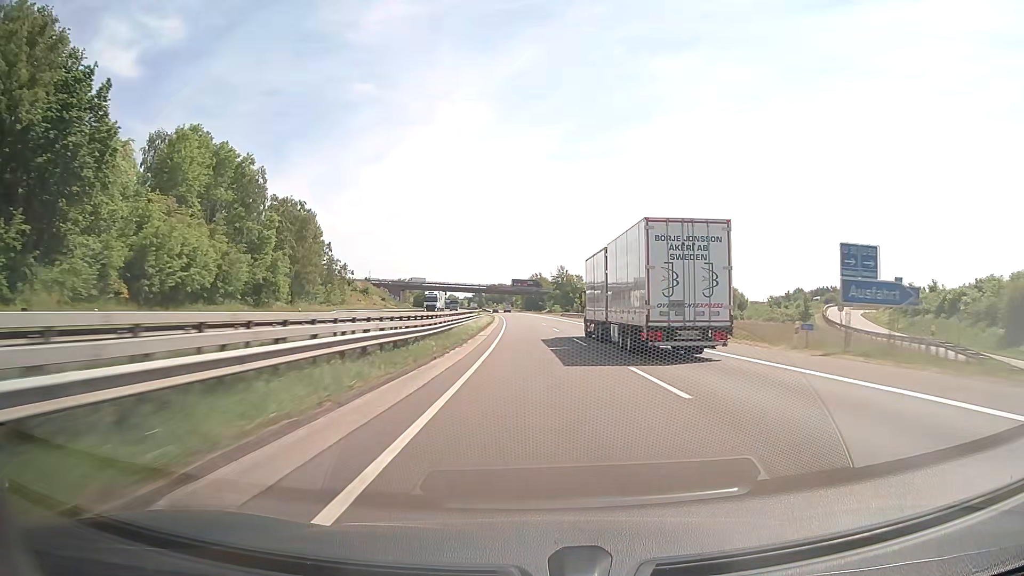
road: motorway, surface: asphalt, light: Day
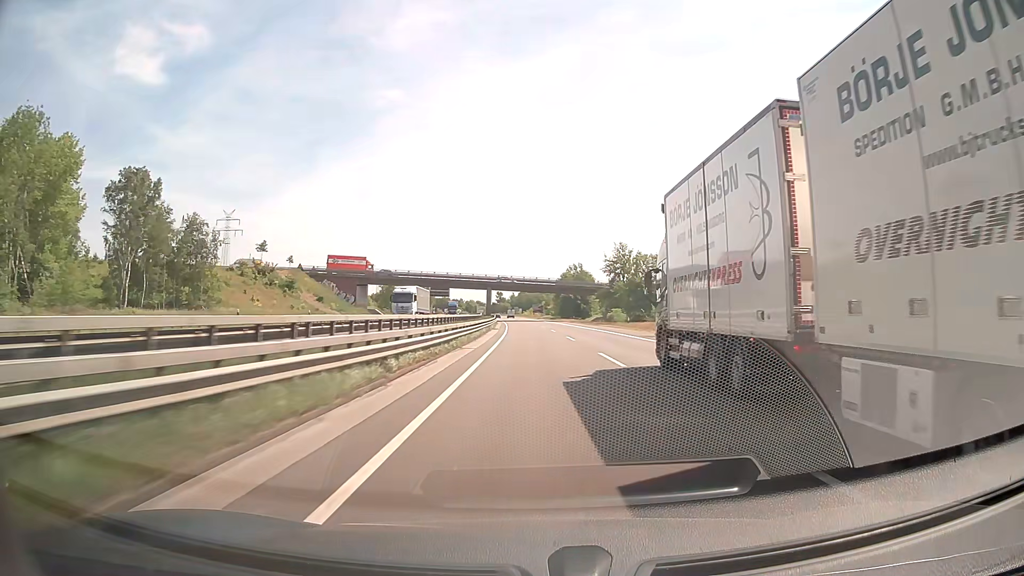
(-1.8, +82.2) m; -2°
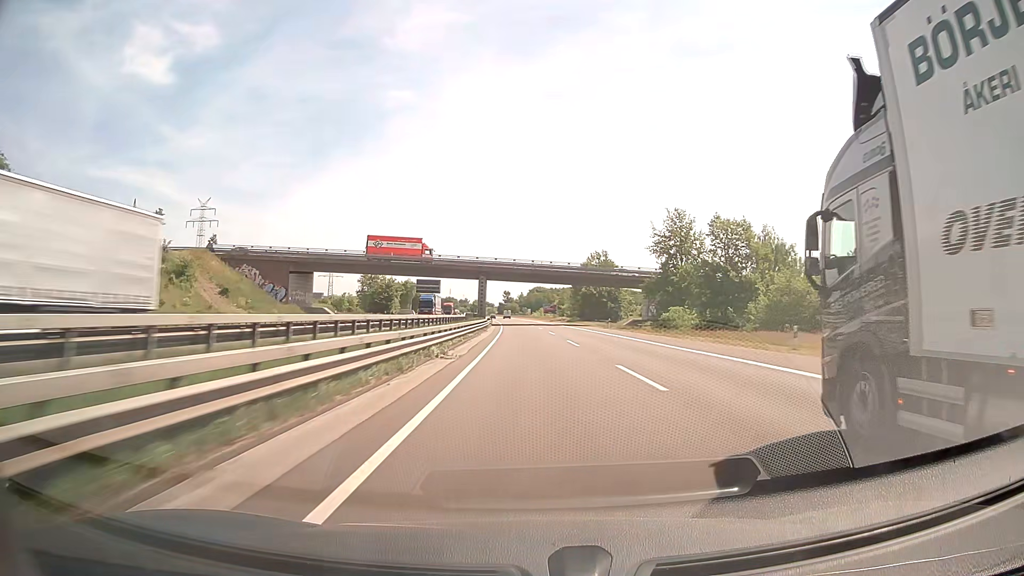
(-0.4, +41.1) m; -1°
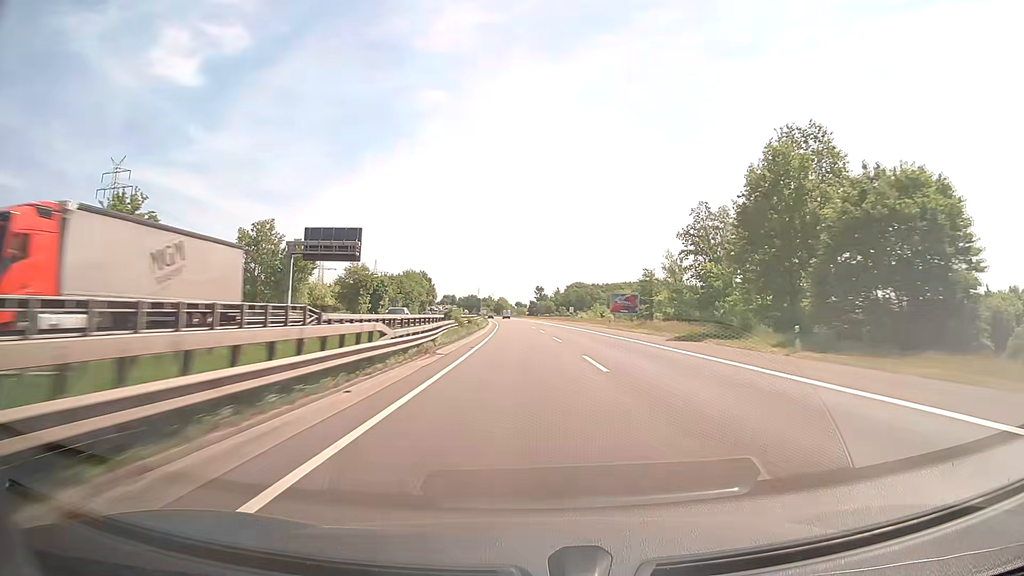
(-2.7, +102.9) m; -3°
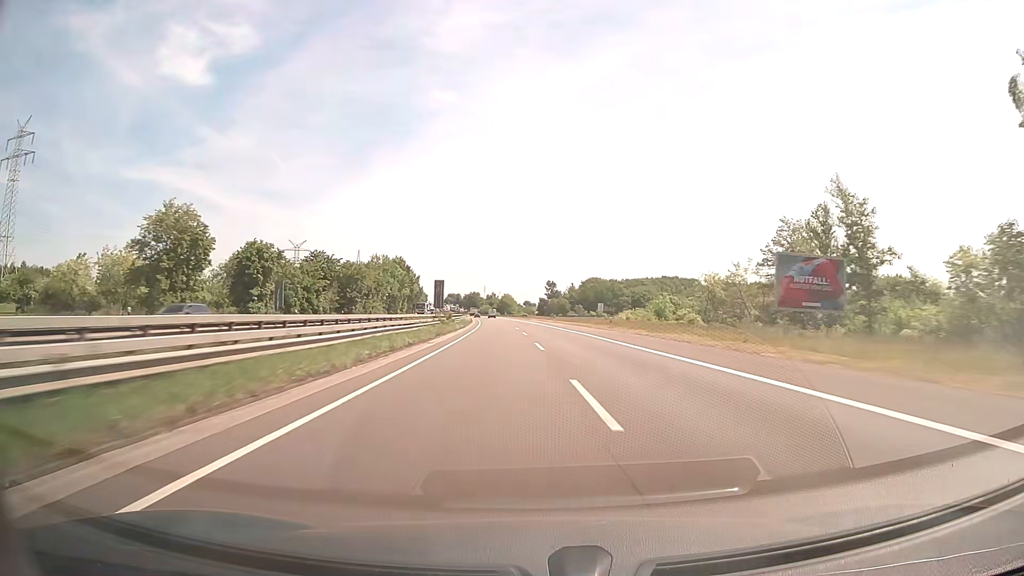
(-0.3, +61.8) m; -1°
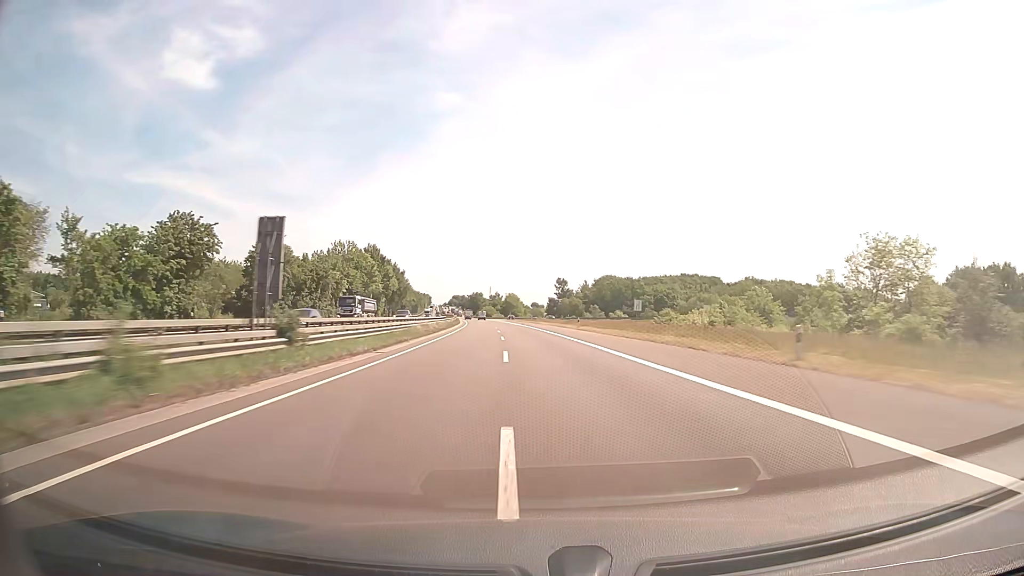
(-0.1, +41.2) m; 0°
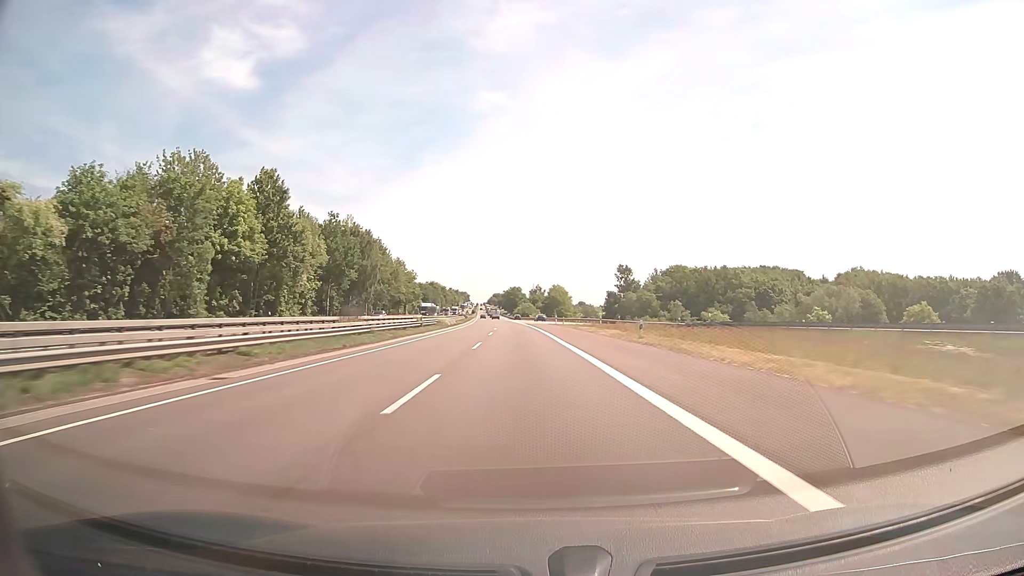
(-2.5, +82.4) m; -4°
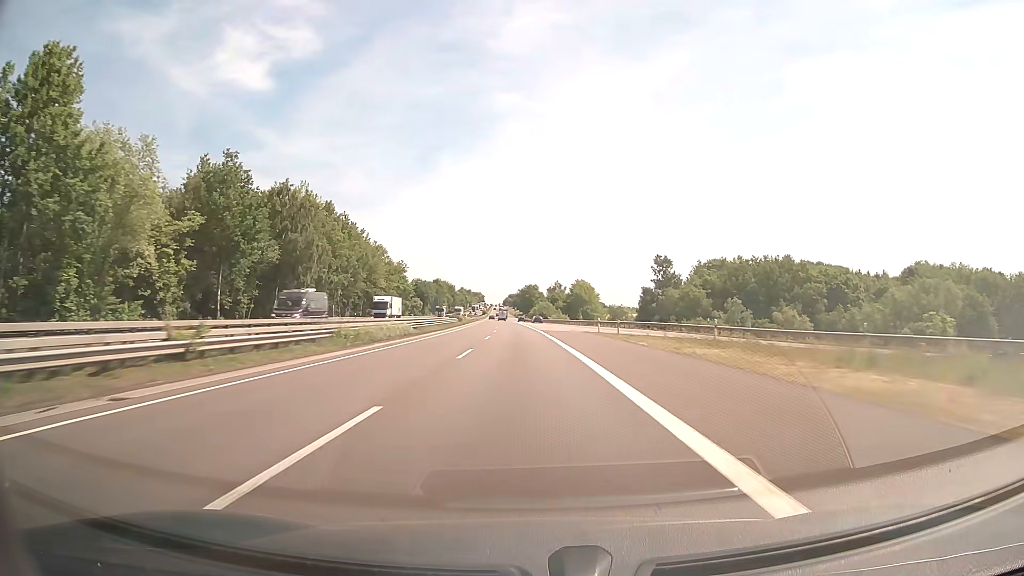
(-0.5, +41.2) m; -1°
(0, +10) (0, +20) (0, +30) (-1, +40) (-1, +50) (-1, +60) (-2, +70) (-2, +80) (-2, +90) (-3, +100) m
